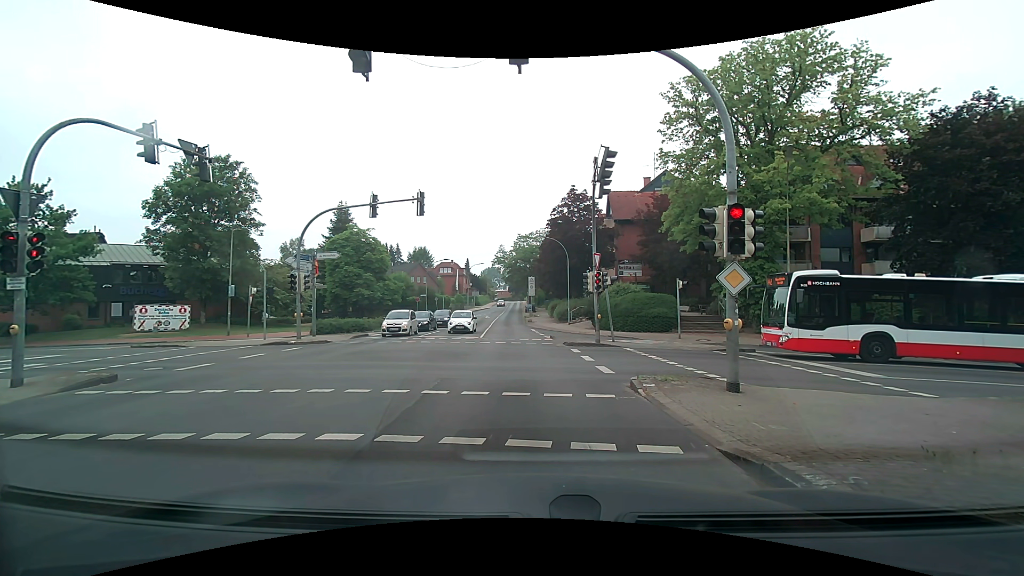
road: secondary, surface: asphalt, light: Day
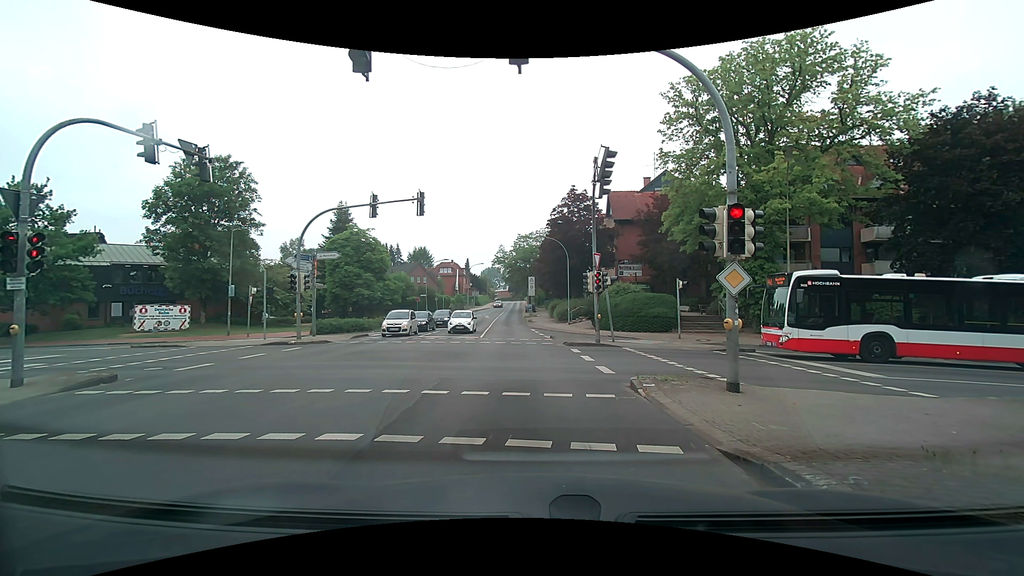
(0.0, 0.0) m; 0°
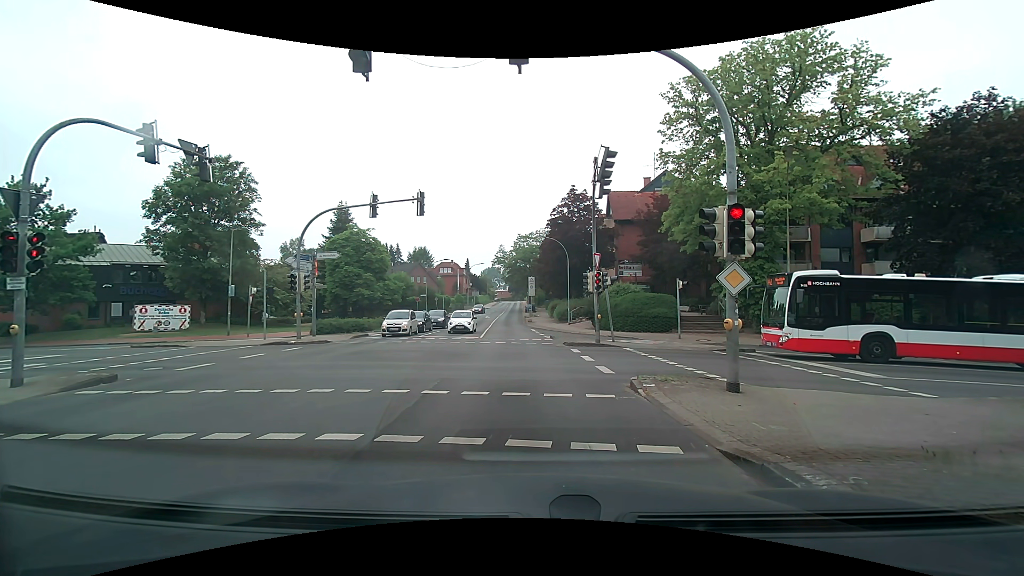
(0.0, 0.0) m; 0°
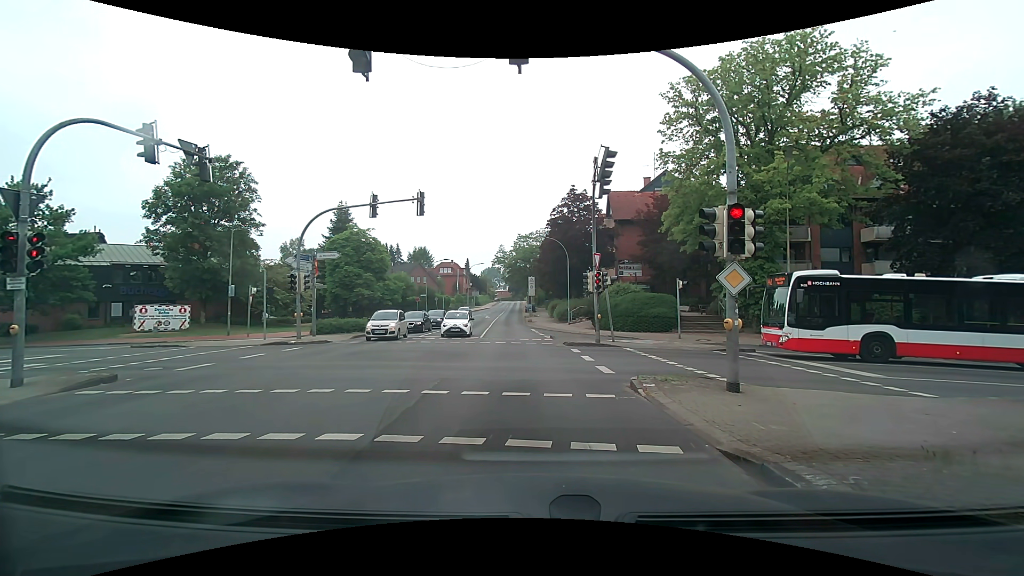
(0.0, 0.0) m; 0°
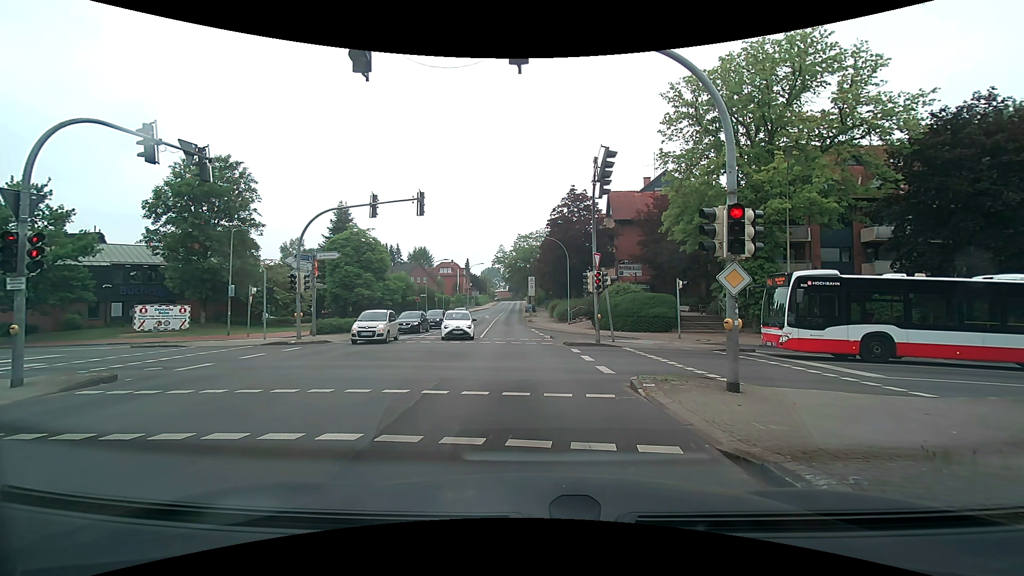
(0.0, 0.0) m; 0°
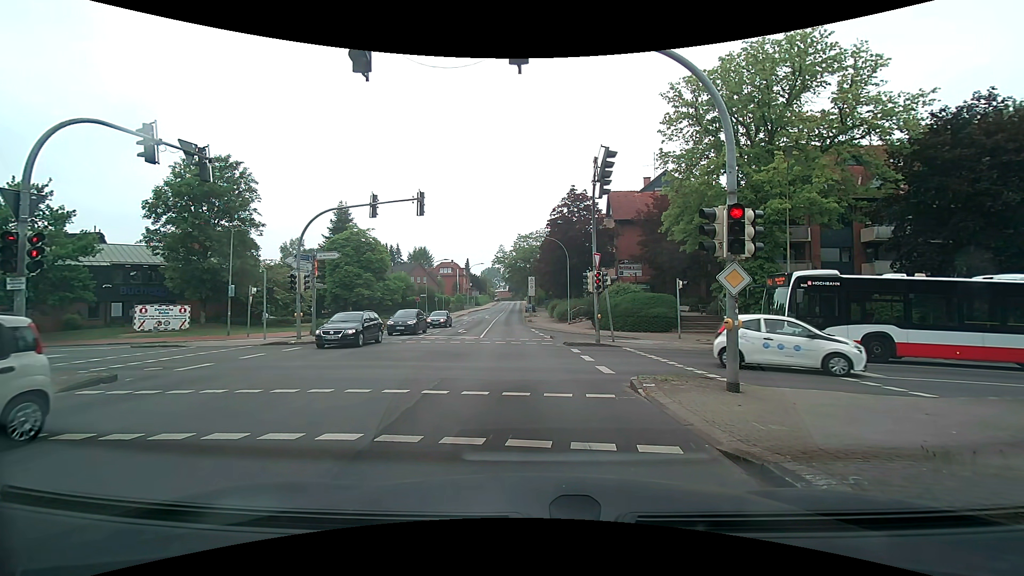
(0.0, 0.0) m; 0°
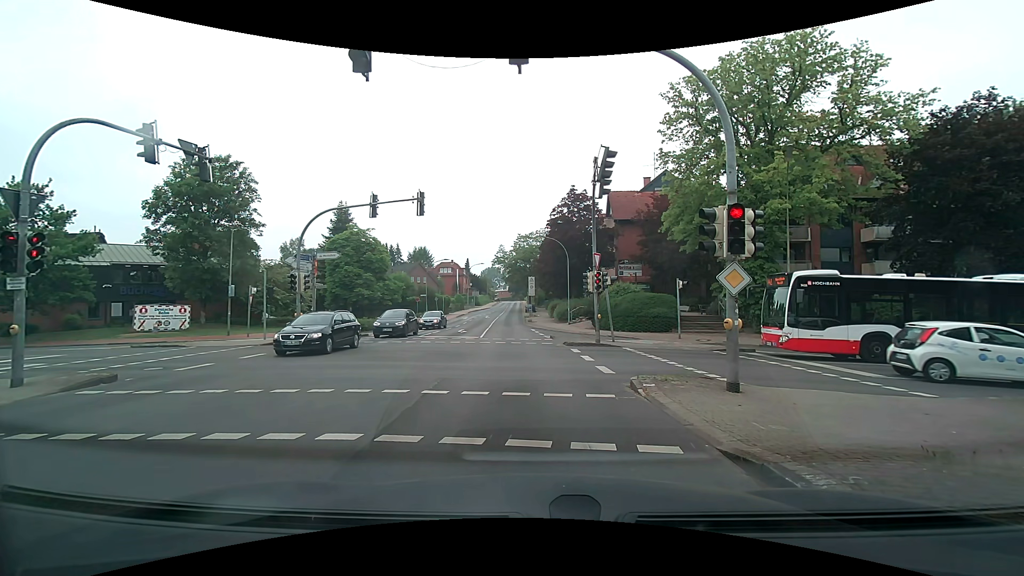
(0.0, 0.0) m; 0°
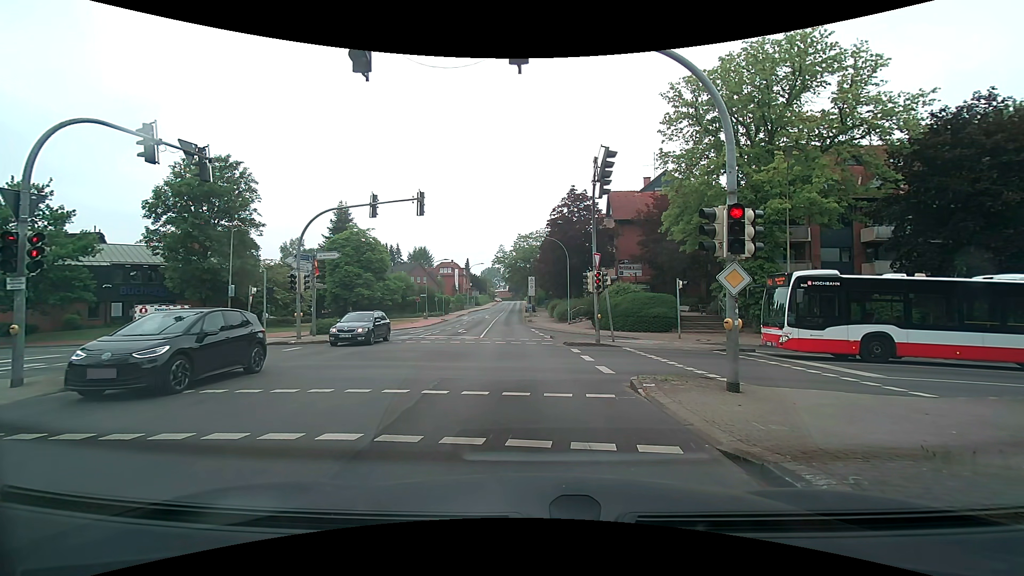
(0.0, 0.0) m; 0°
(0, +10) (+1, +20) (0, +30) (0, +40) (0, +50) (-1, +60) (-1, +70) (0, +80) (0, +90) (0, +100) m
